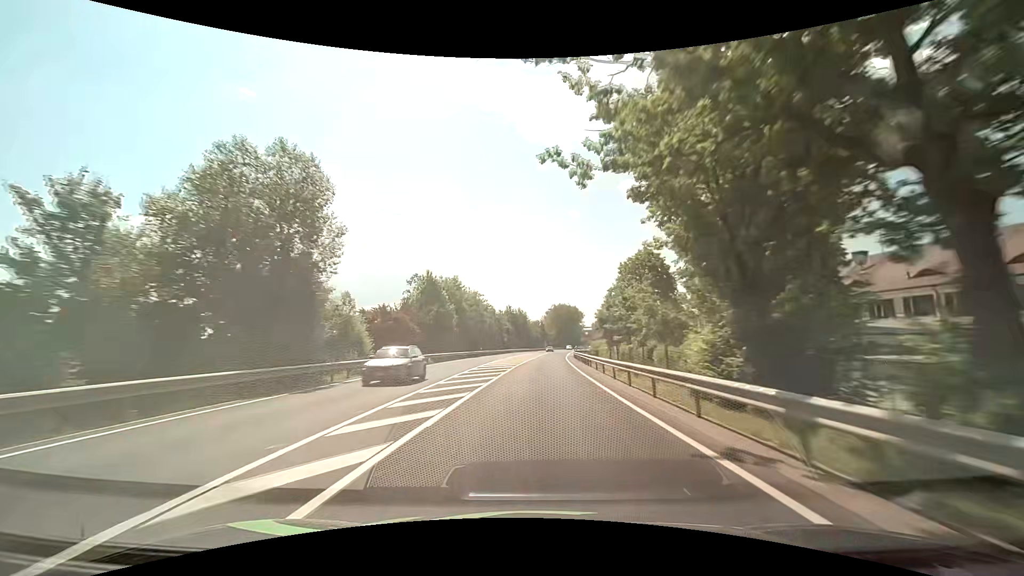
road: primary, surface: asphalt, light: Day
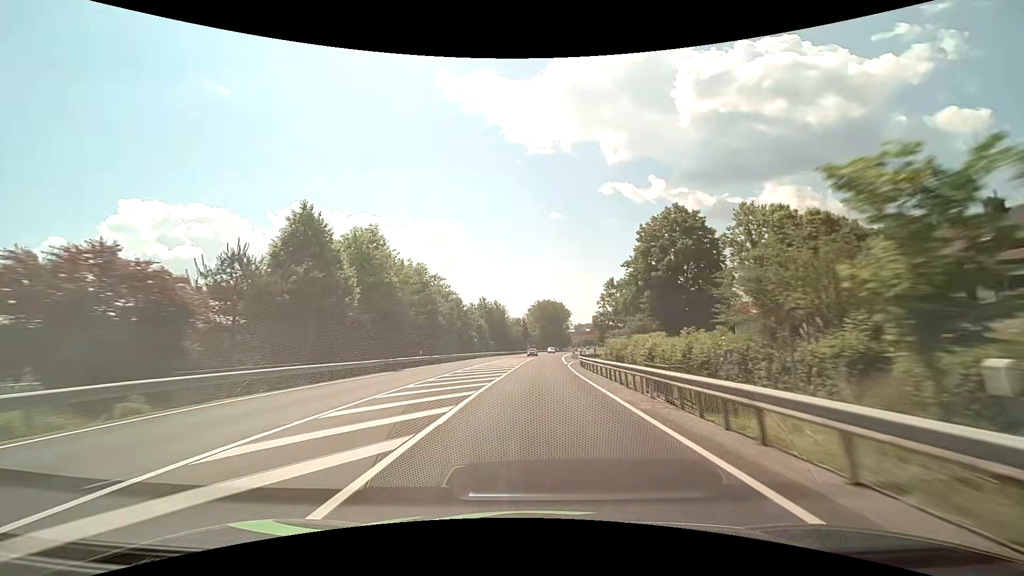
(+0.4, +31.1) m; +2°
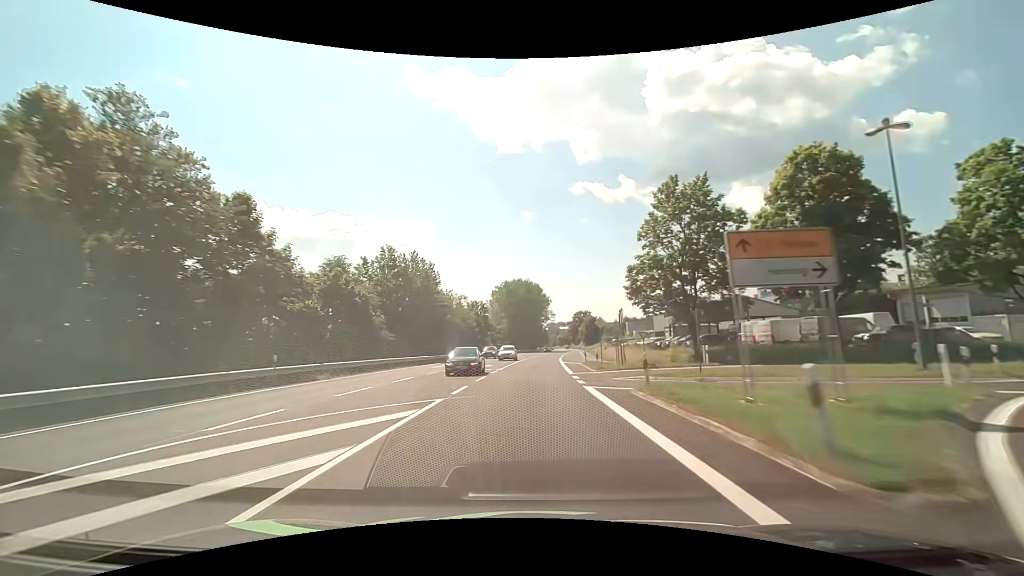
(+1.9, +61.8) m; +3°
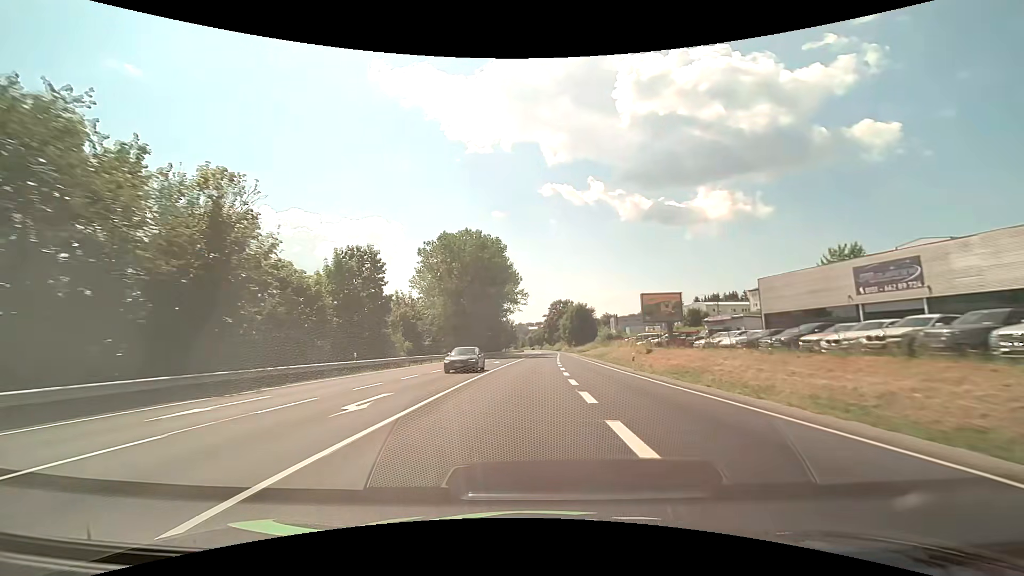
(+1.9, +61.4) m; +3°
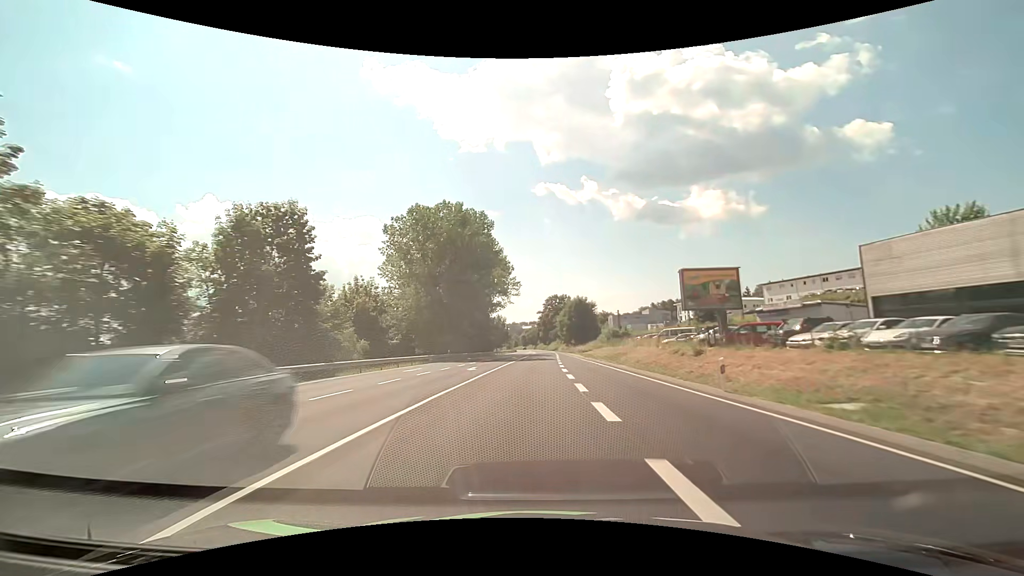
(+0.1, +15.3) m; +1°
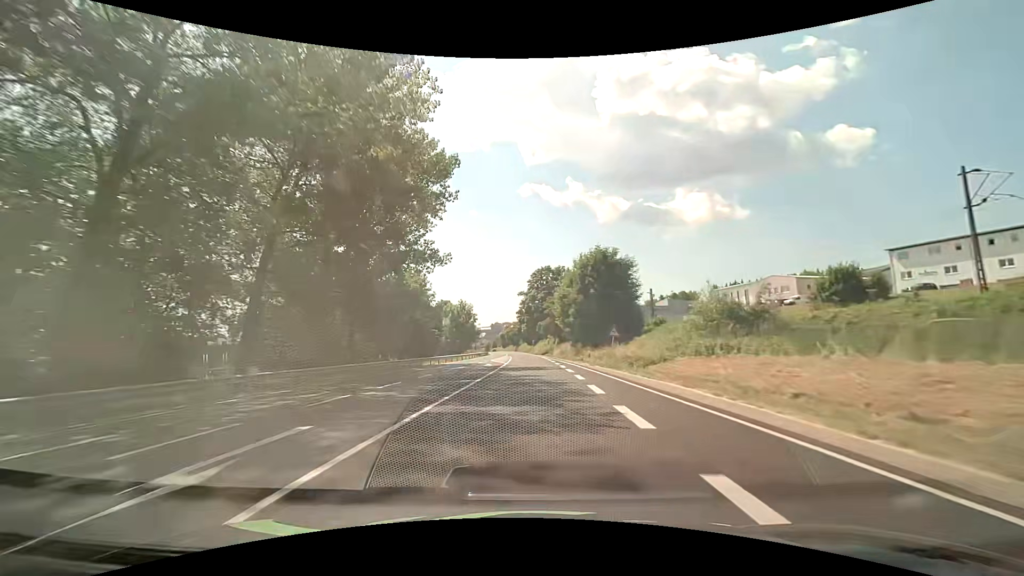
(+1.2, +61.0) m; +2°
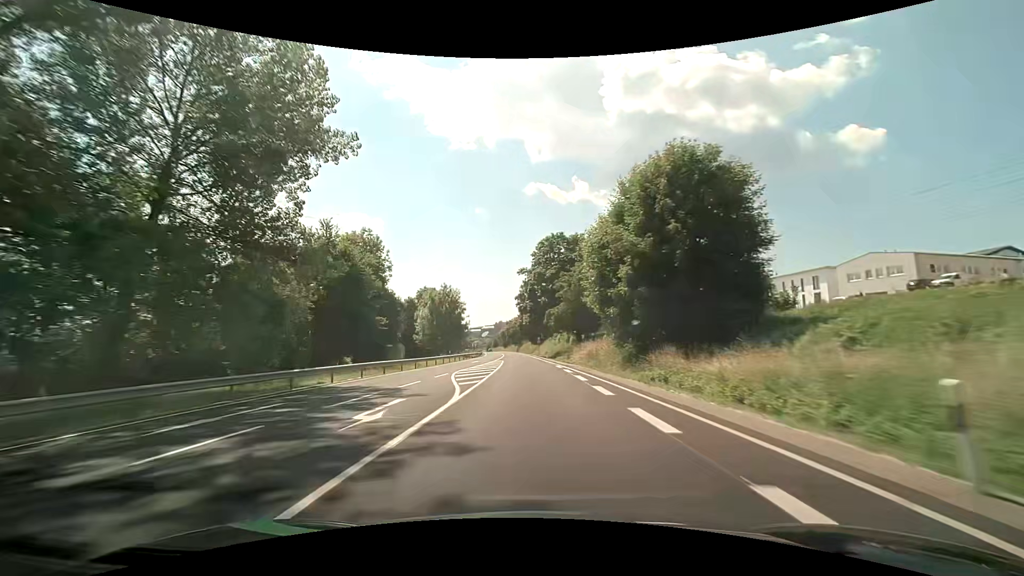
(-0.1, +30.4) m; -1°
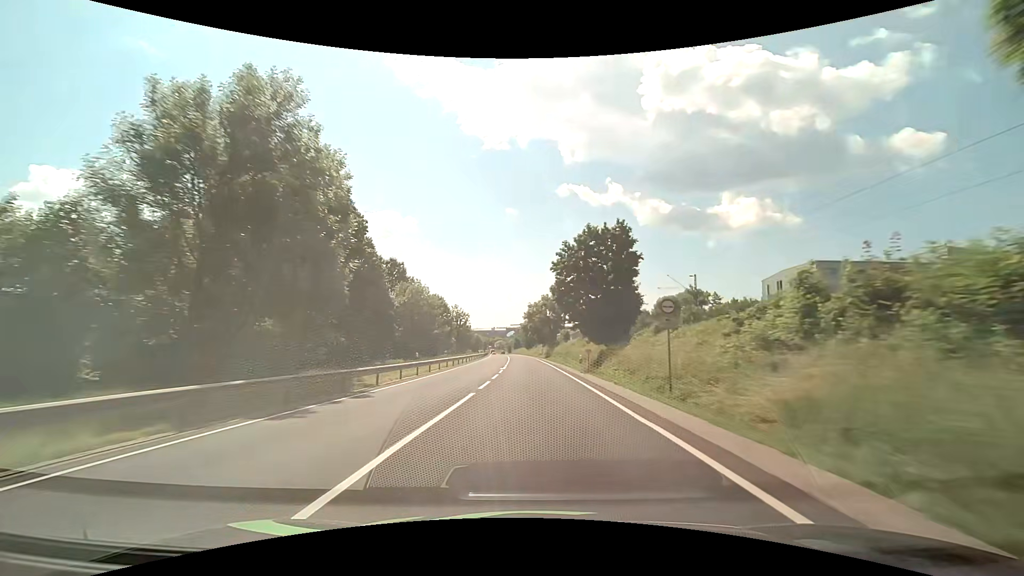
(-2.5, +75.8) m; -4°
(0, +10) (0, +20) (0, +30) (0, +40) (0, +50) (-1, +60) (-1, +70) (-1, +80) (-2, +90) (-2, +100) m
